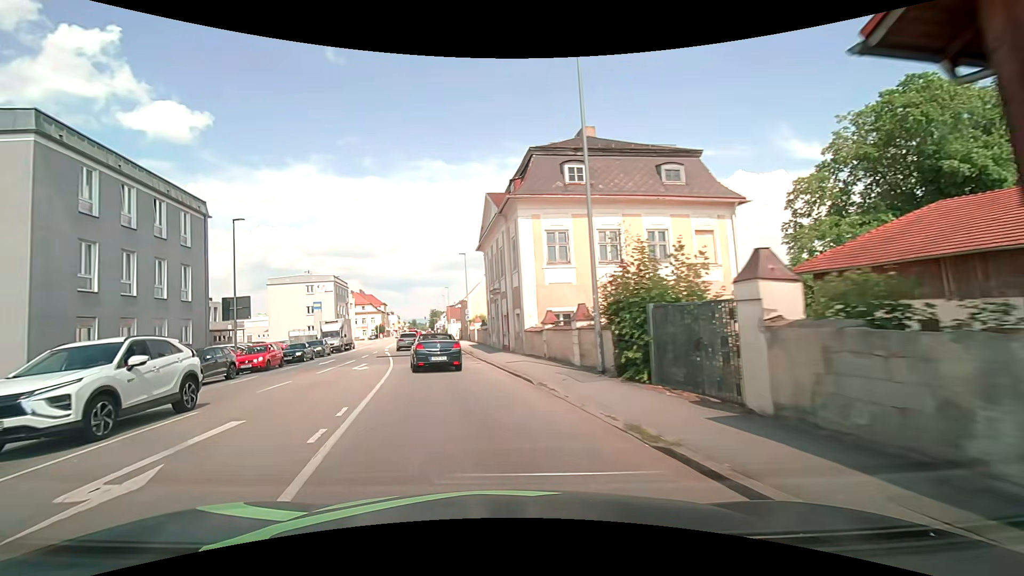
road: tertiary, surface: asphalt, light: Day
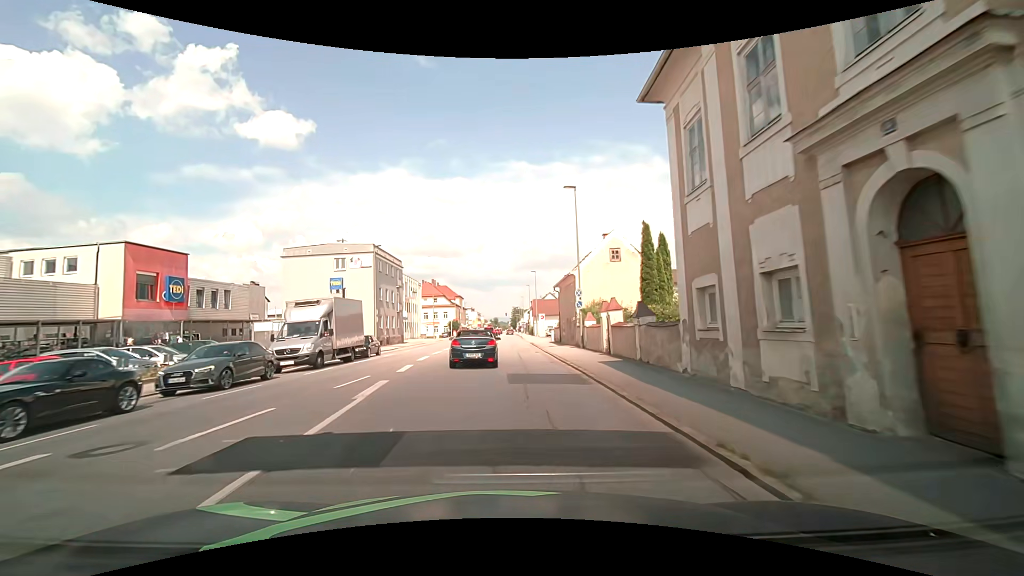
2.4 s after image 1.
(-3.7, +26.7) m; -9°
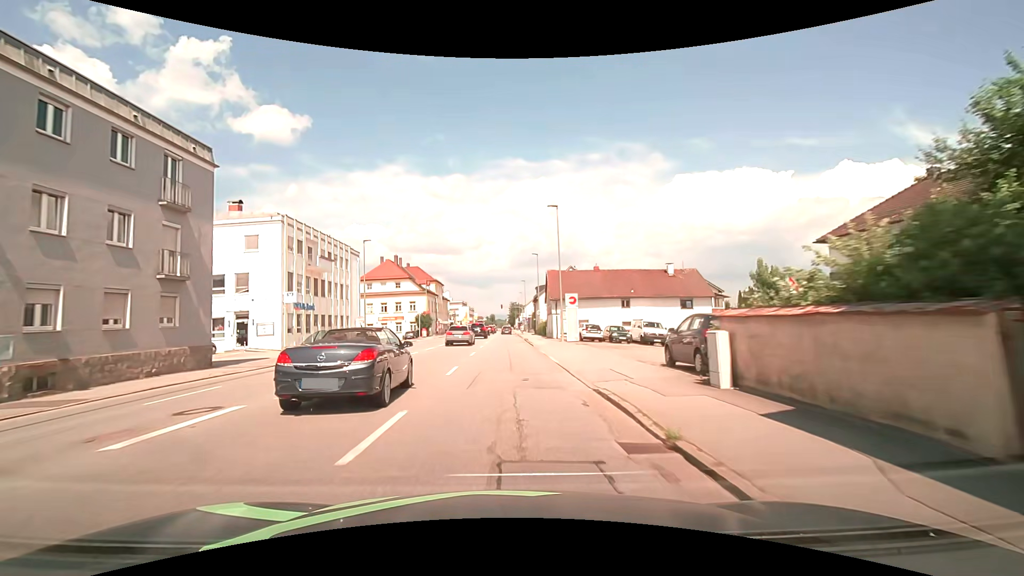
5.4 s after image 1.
(+0.3, +40.6) m; 0°
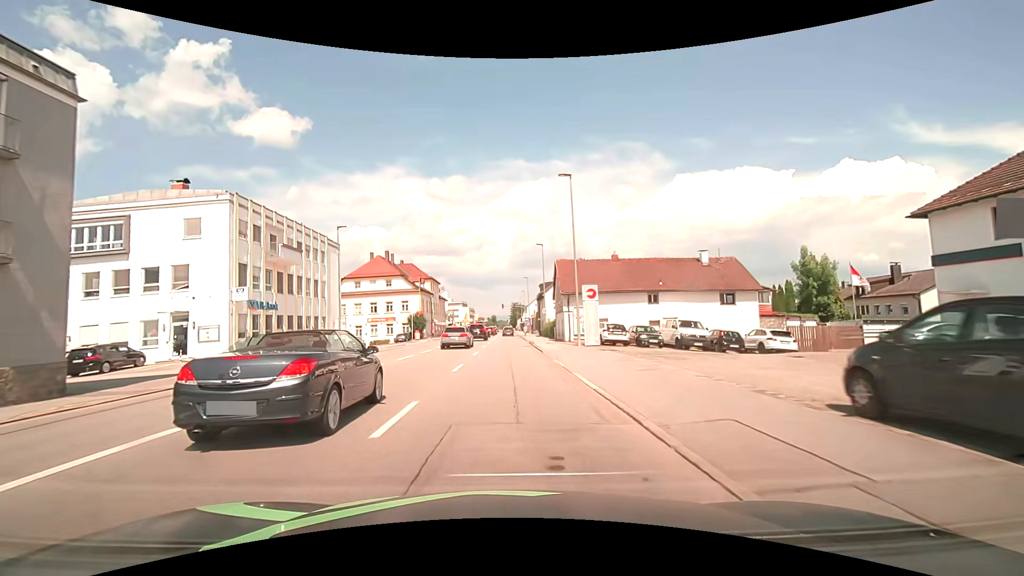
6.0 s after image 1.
(0.0, +7.7) m; 0°
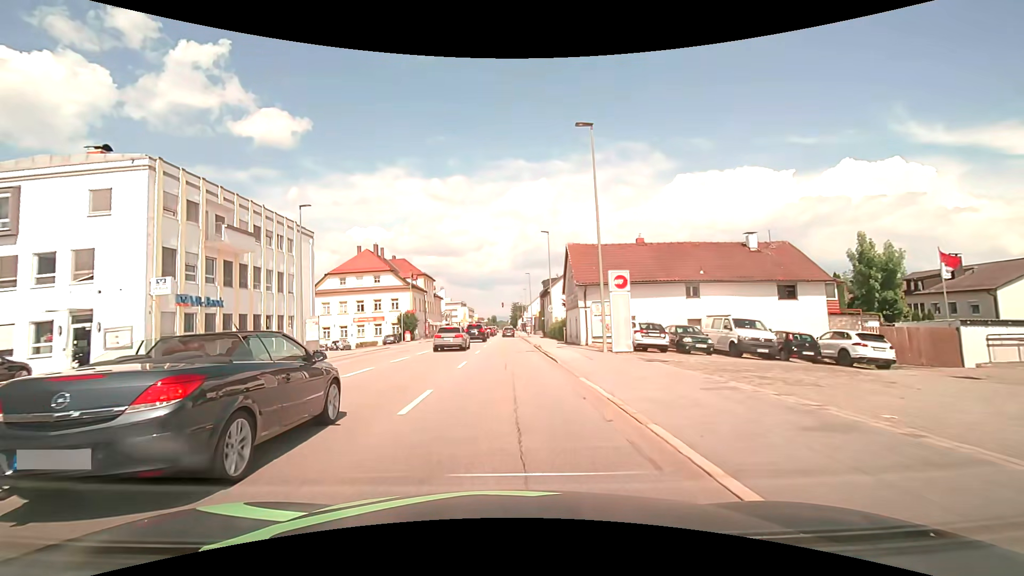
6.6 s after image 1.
(0.0, +7.4) m; -1°
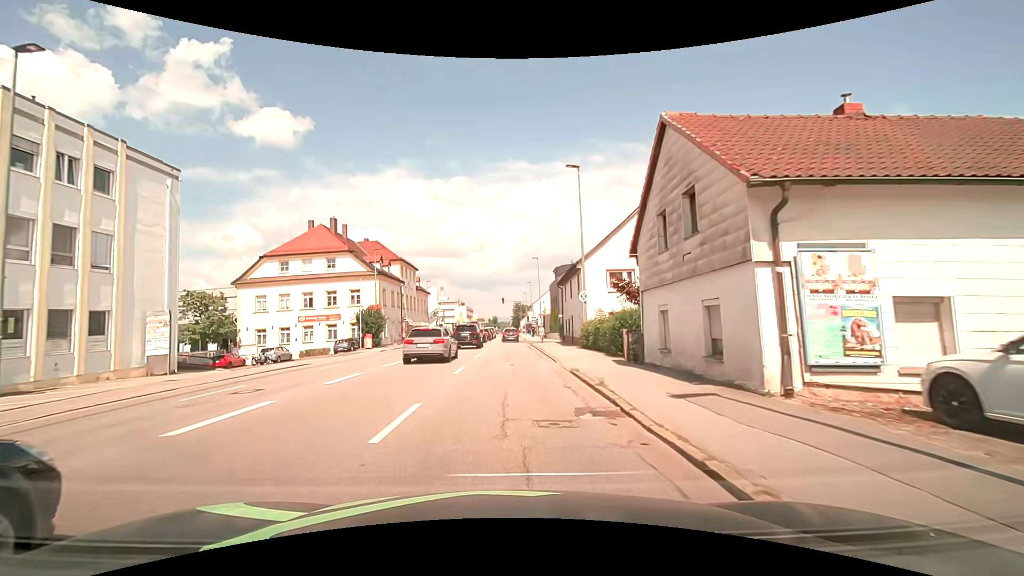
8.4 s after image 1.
(+0.1, +19.5) m; 0°
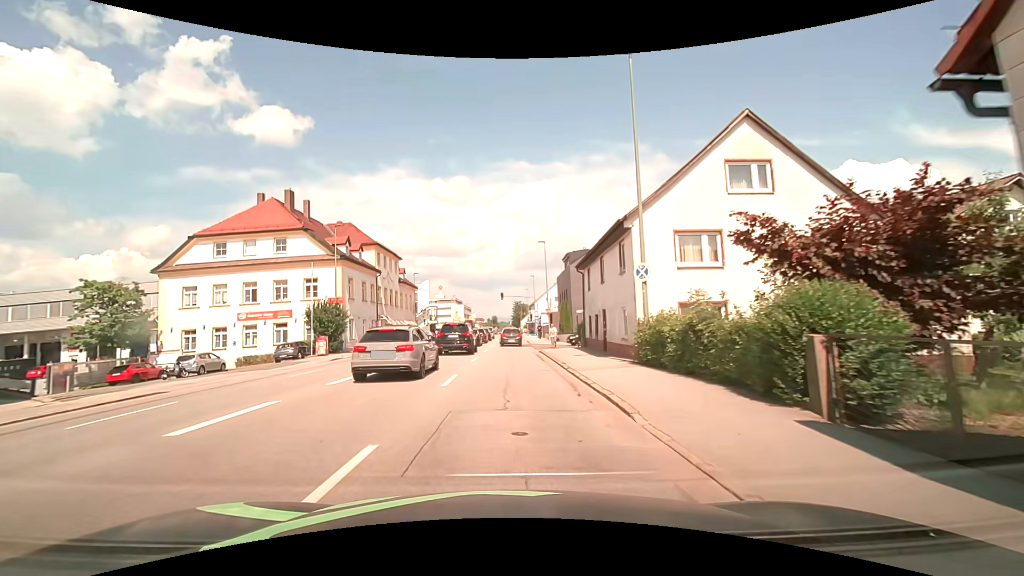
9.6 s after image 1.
(0.0, +12.0) m; 0°
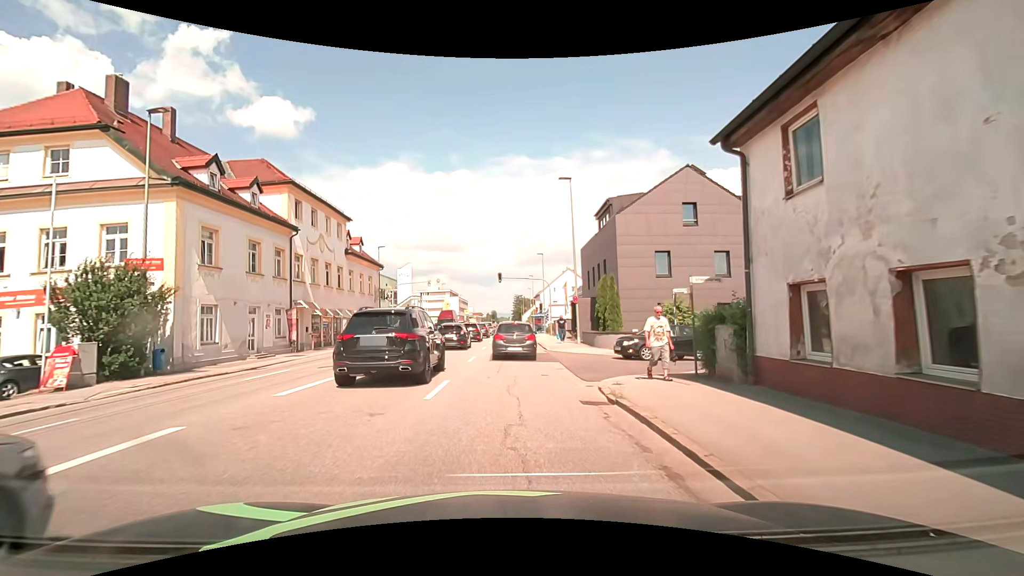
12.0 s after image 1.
(+0.1, +20.5) m; 0°
(0, +10) (0, +20) (0, +30) (0, +40) (0, +50) (0, +60) (0, +70) (0, +80) (0, +90) (0, +100) m
